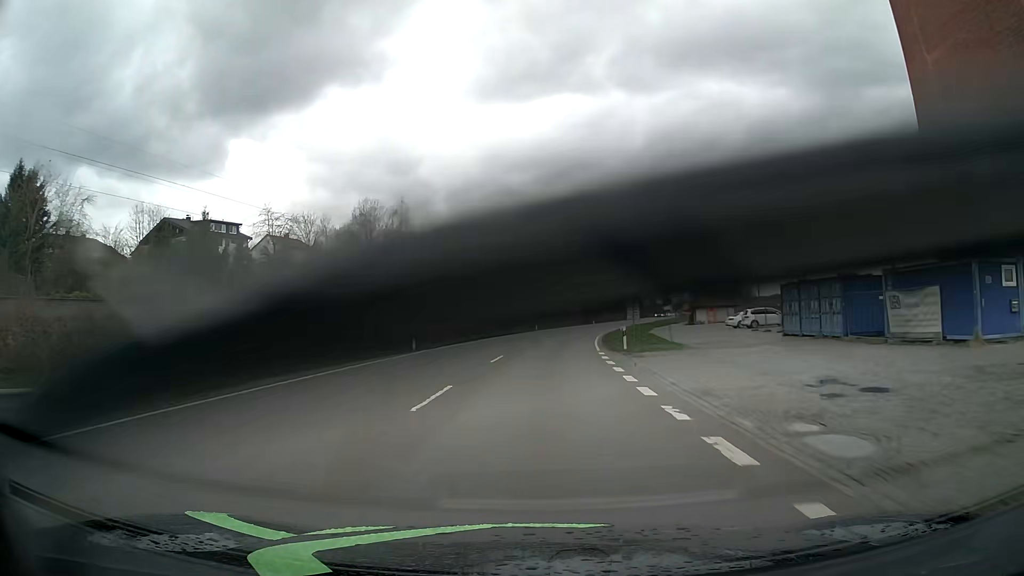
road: primary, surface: asphalt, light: Day
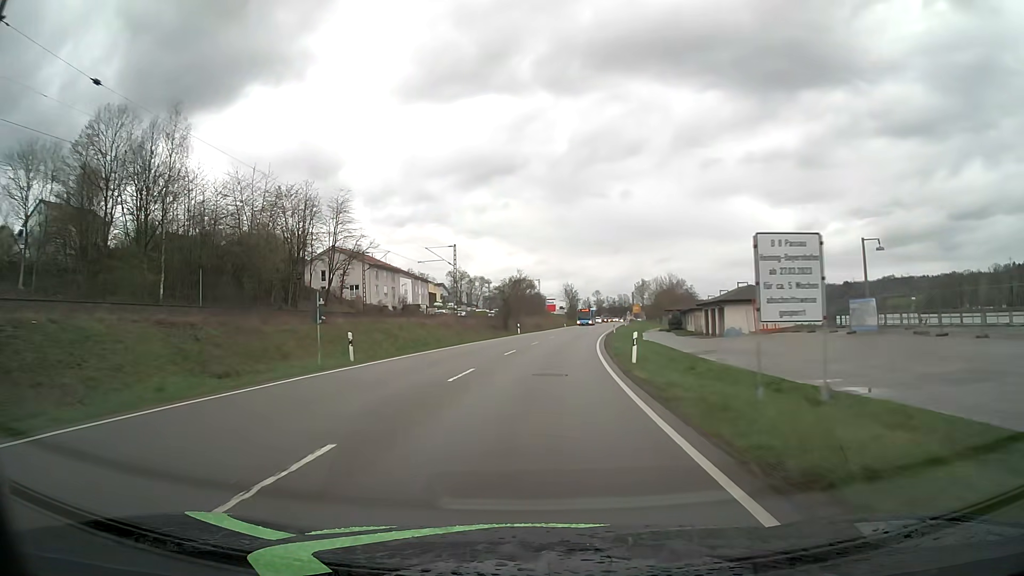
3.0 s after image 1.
(+3.7, +54.8) m; +7°
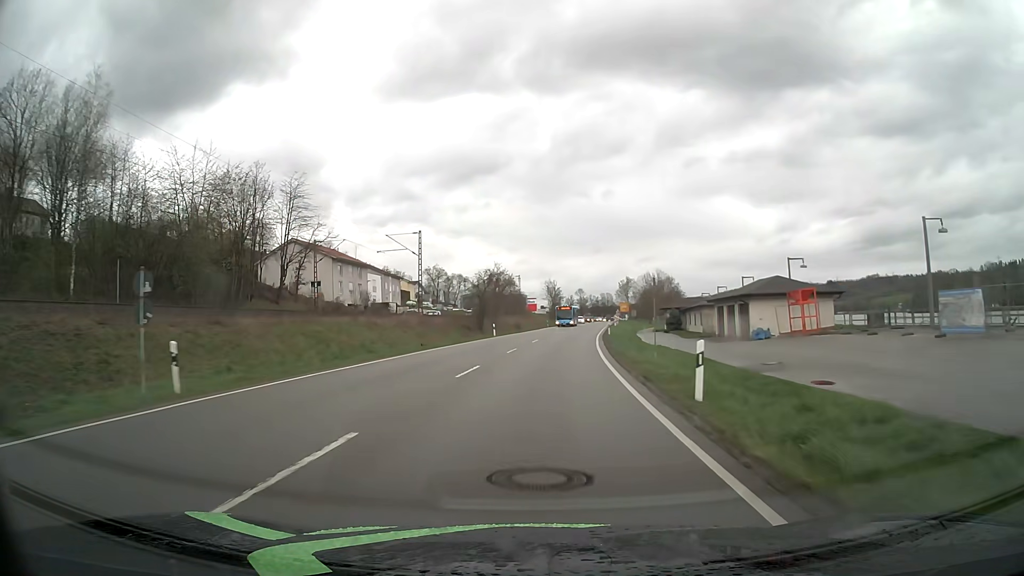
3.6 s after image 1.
(+0.2, +11.3) m; +2°
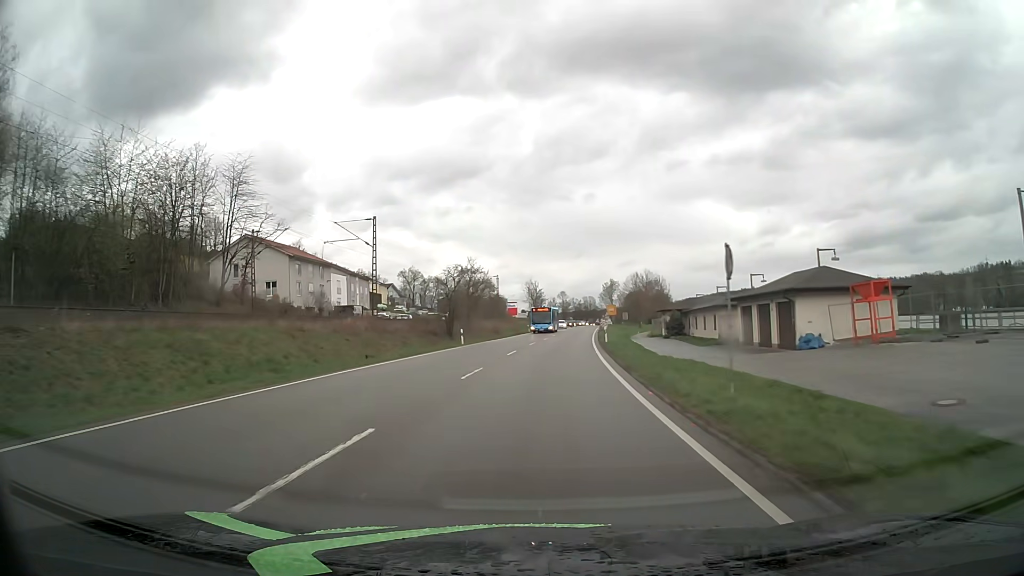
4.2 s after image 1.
(+0.1, +11.4) m; +1°
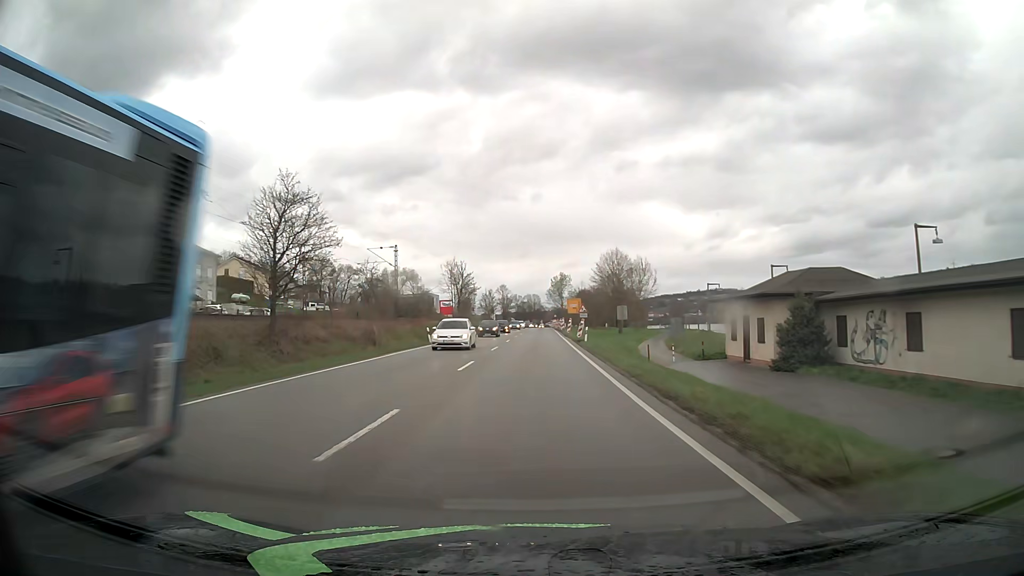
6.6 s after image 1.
(+2.3, +46.1) m; +5°
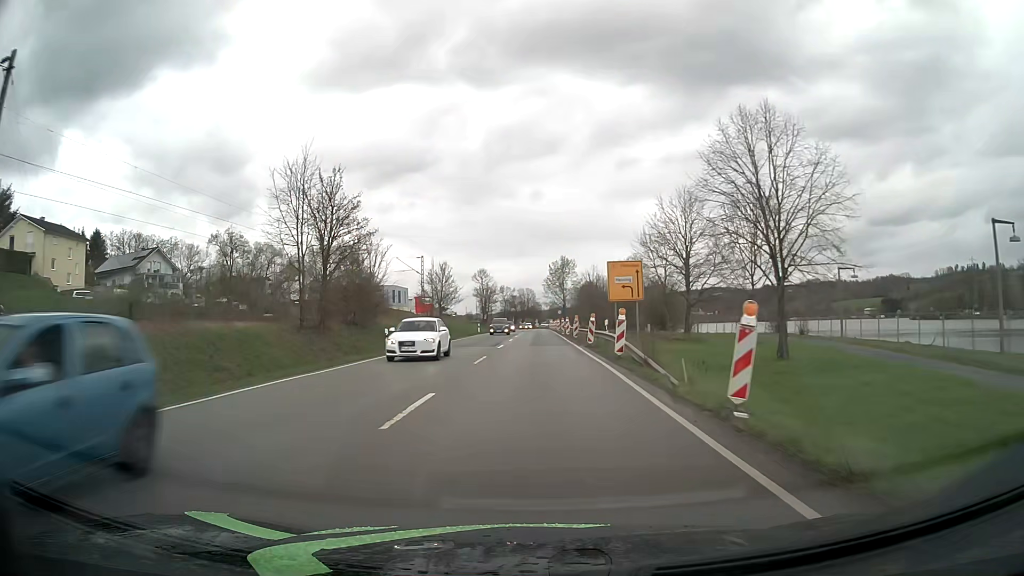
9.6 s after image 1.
(+0.4, +58.4) m; +1°
